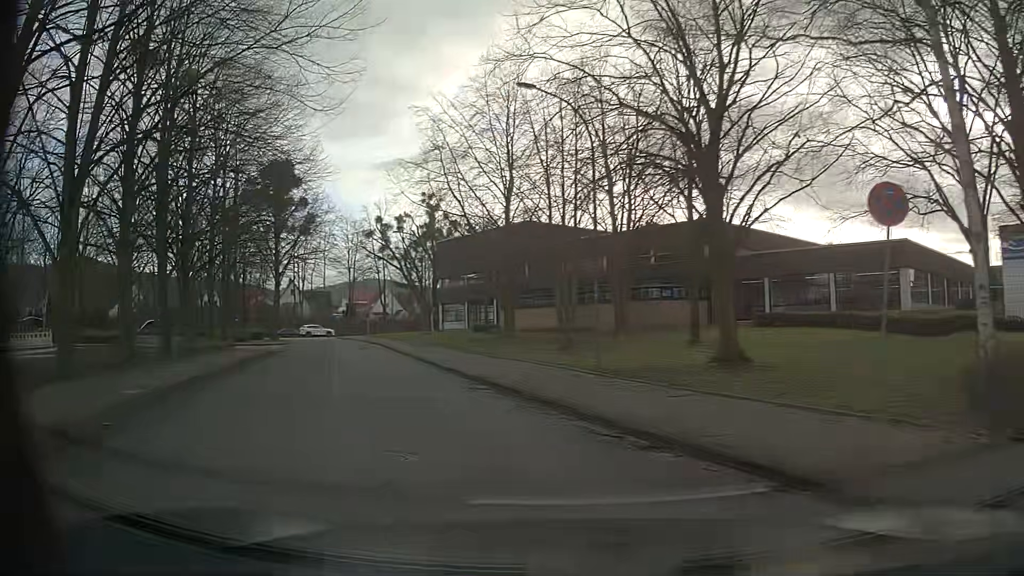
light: Day
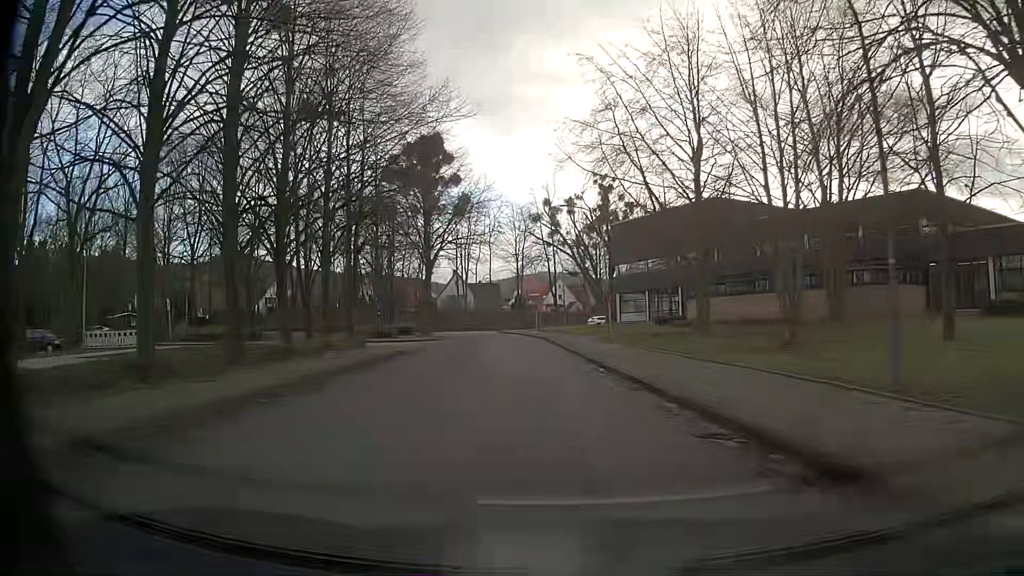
(-1.2, +7.5) m; -14°
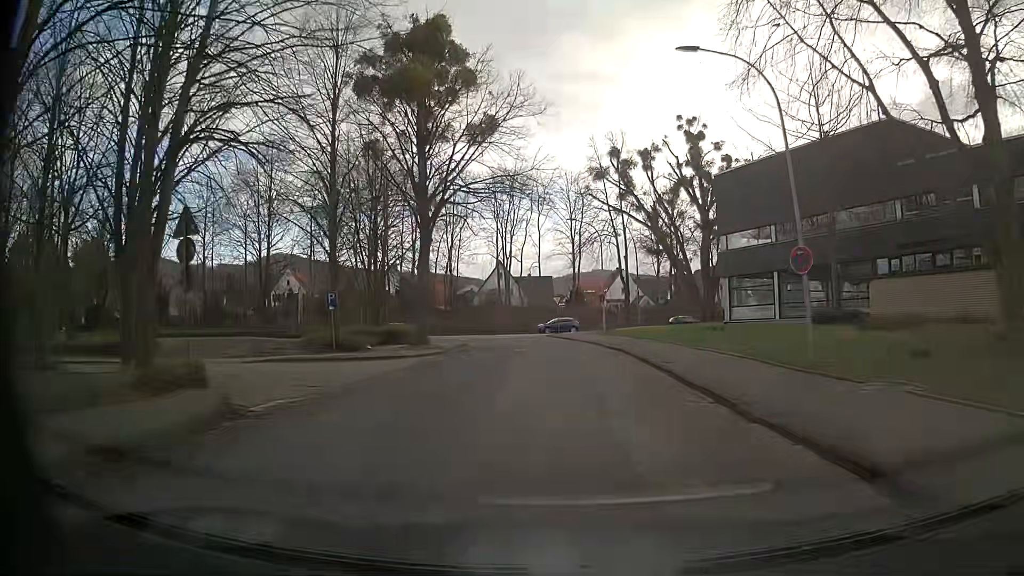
(-1.8, +22.1) m; -7°
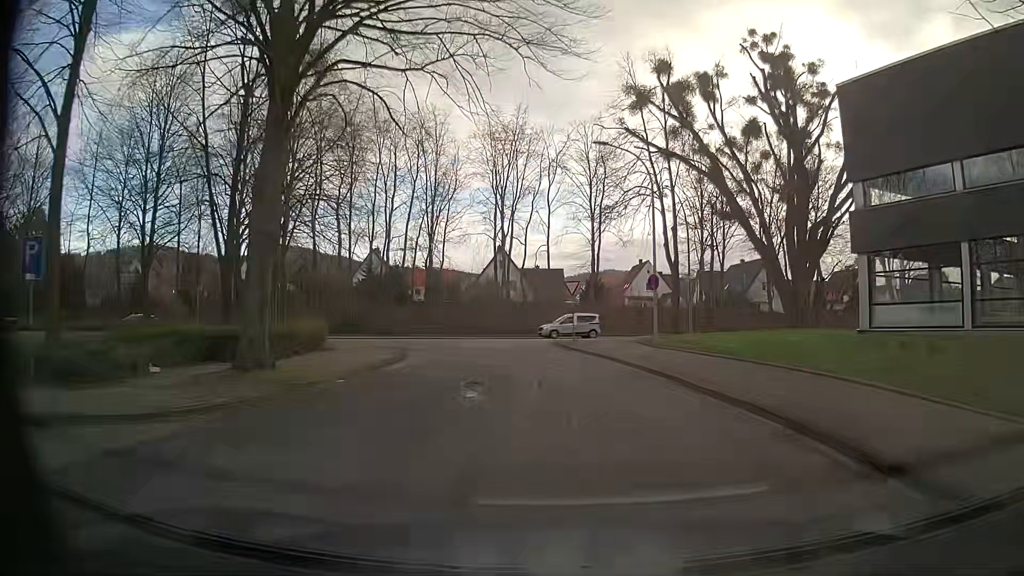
(+0.3, +18.9) m; +2°
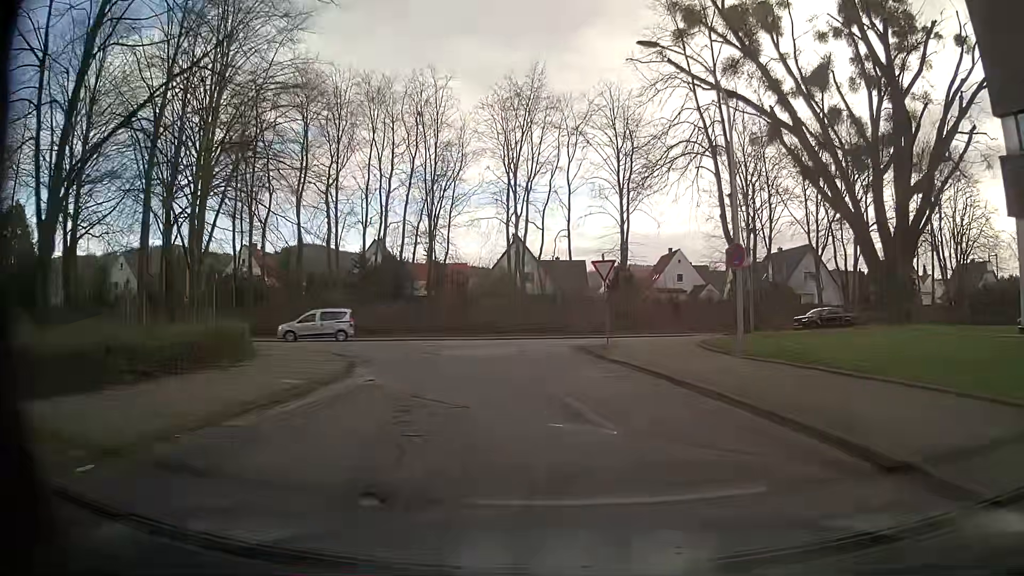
(-0.3, +8.9) m; -3°
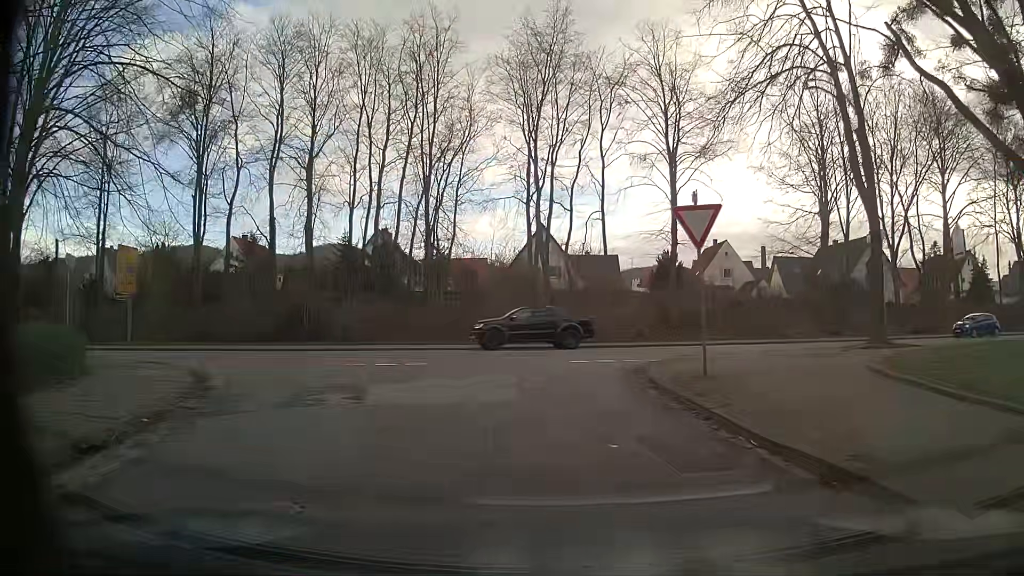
(-0.2, +10.9) m; -3°
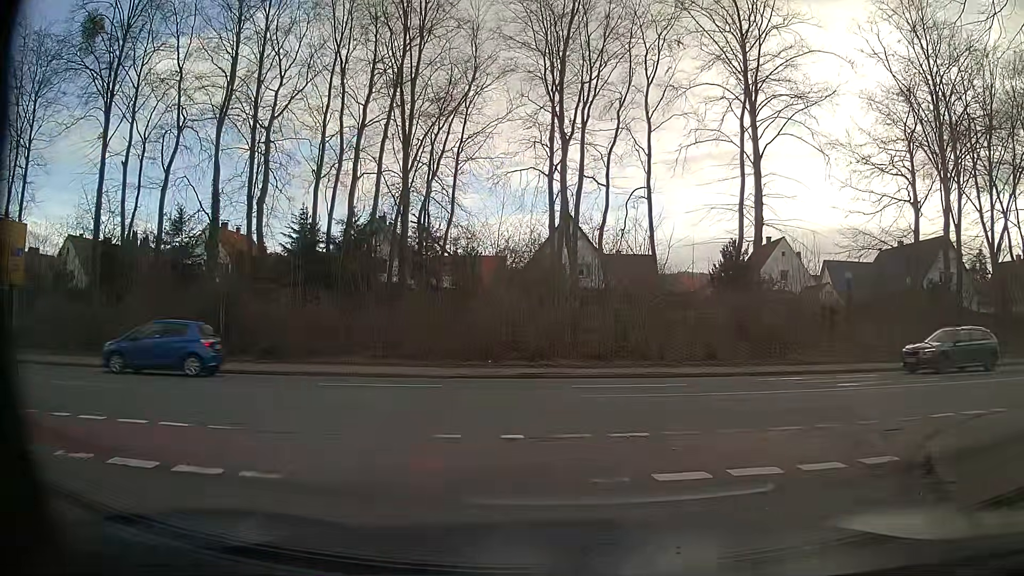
(-0.2, +11.6) m; -2°
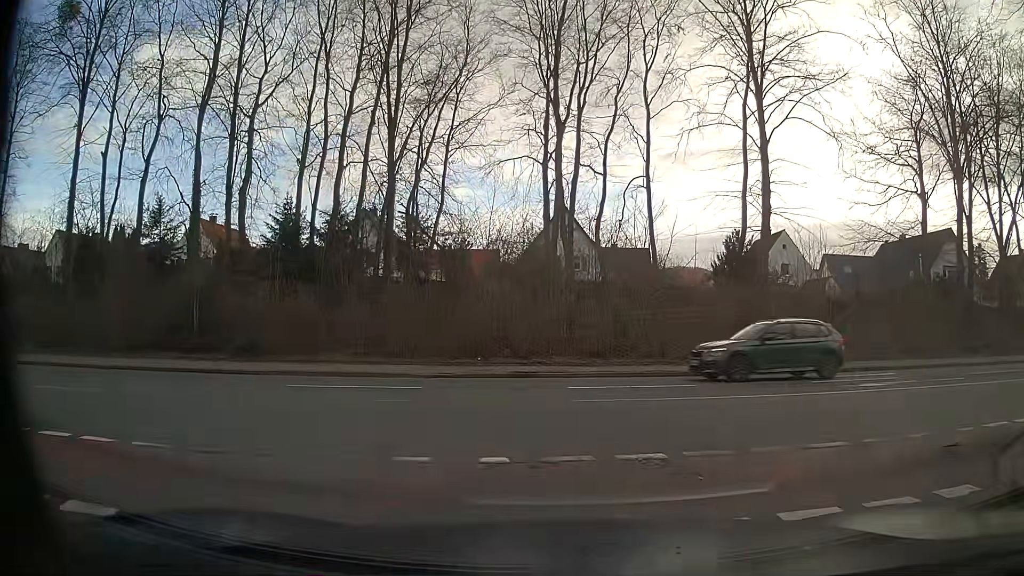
(0.0, +1.6) m; -1°
